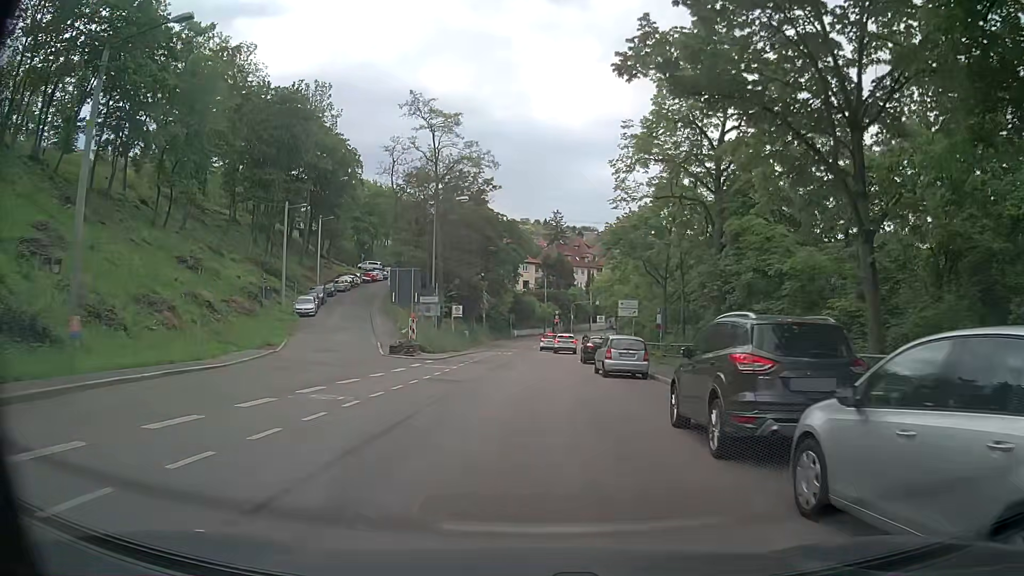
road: secondary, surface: asphalt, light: Day
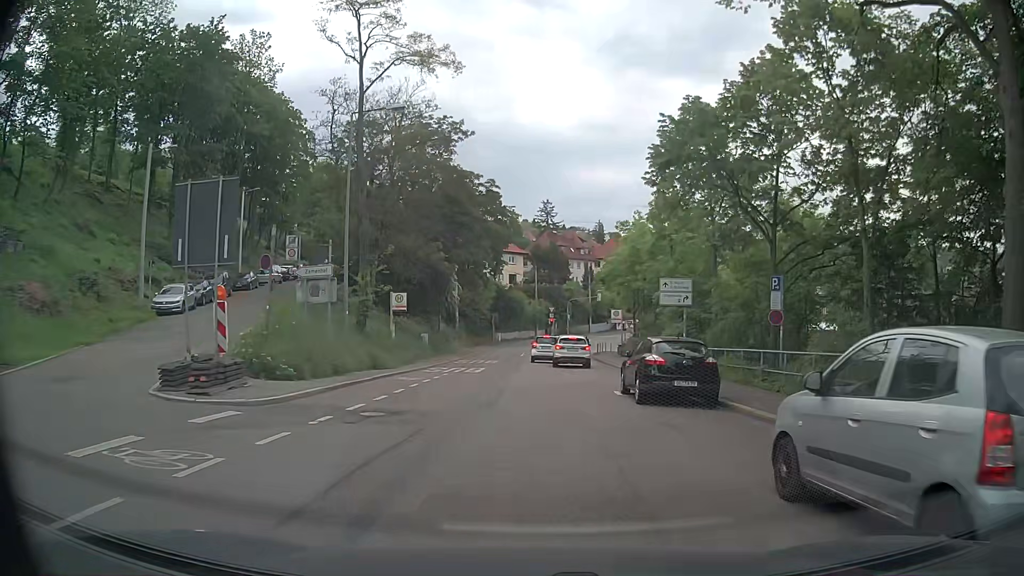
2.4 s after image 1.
(0.0, +19.8) m; +1°
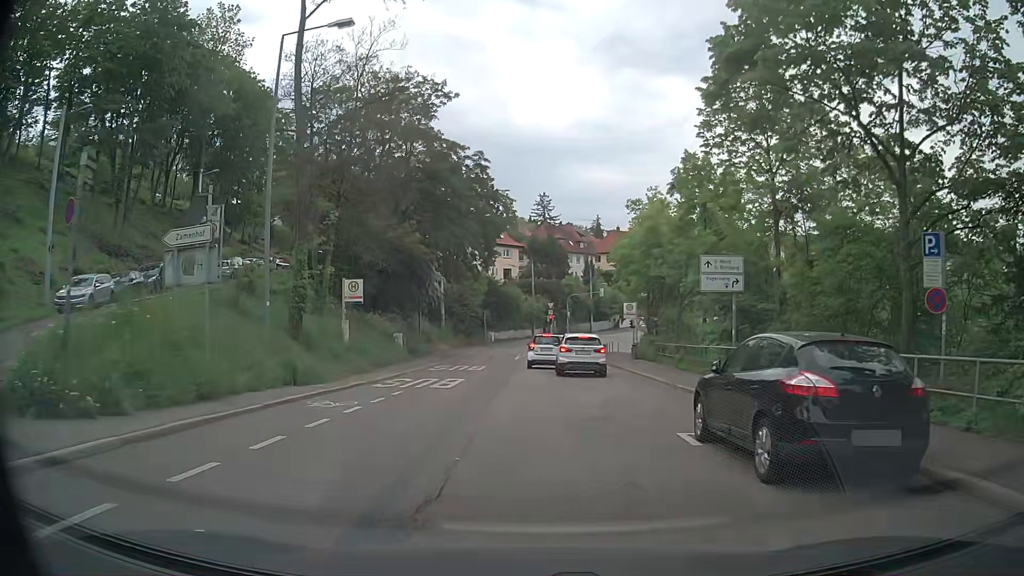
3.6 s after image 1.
(0.0, +8.0) m; +2°
